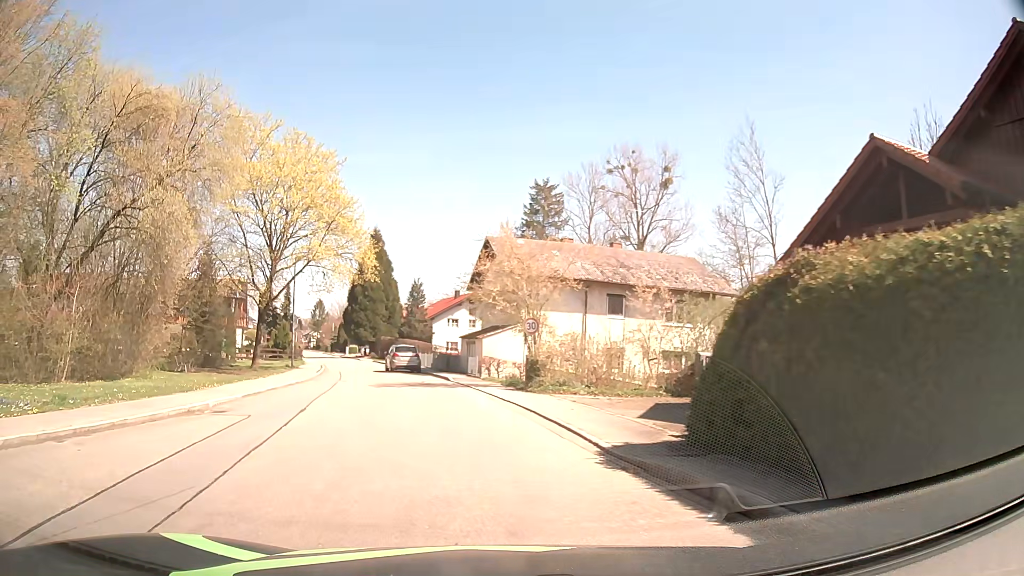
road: residential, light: Day
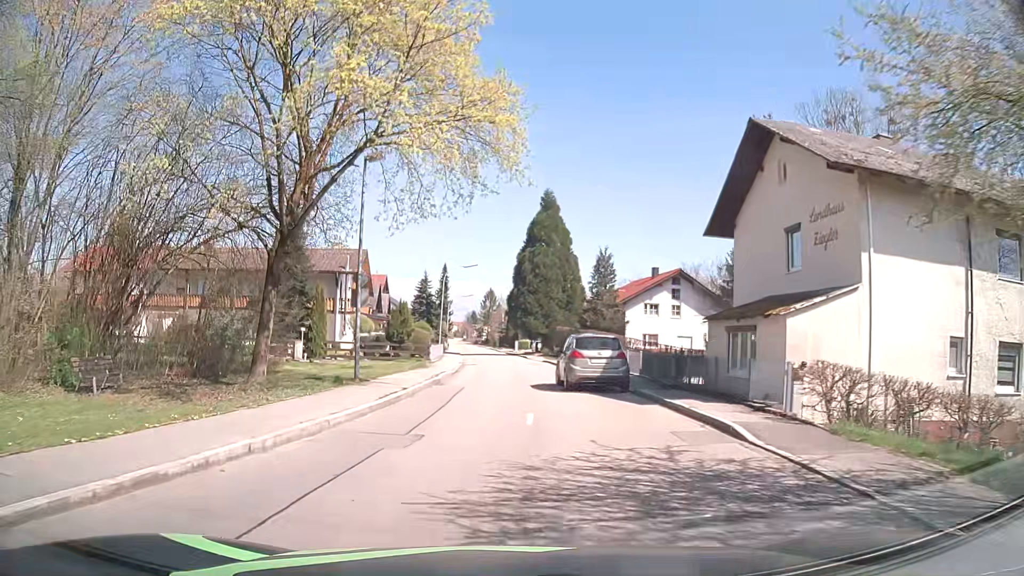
(-2.9, +20.1) m; -16°
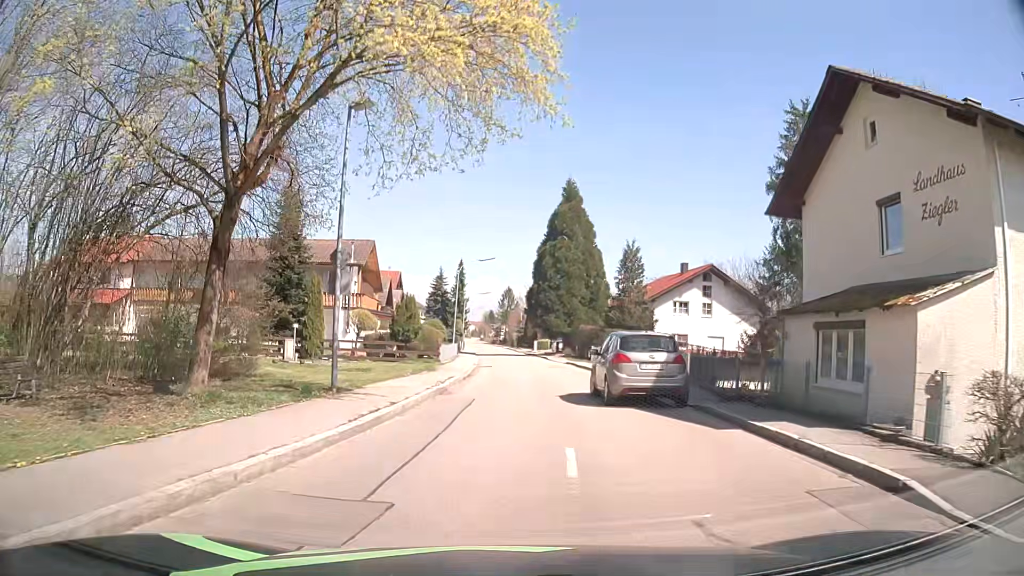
(-0.1, +4.3) m; -2°
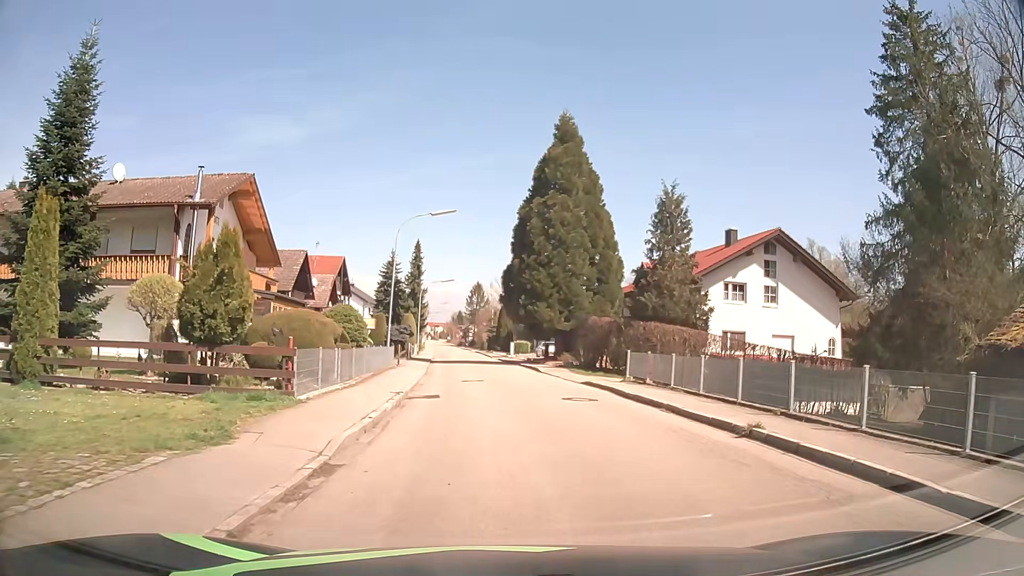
(+0.2, +20.0) m; +2°
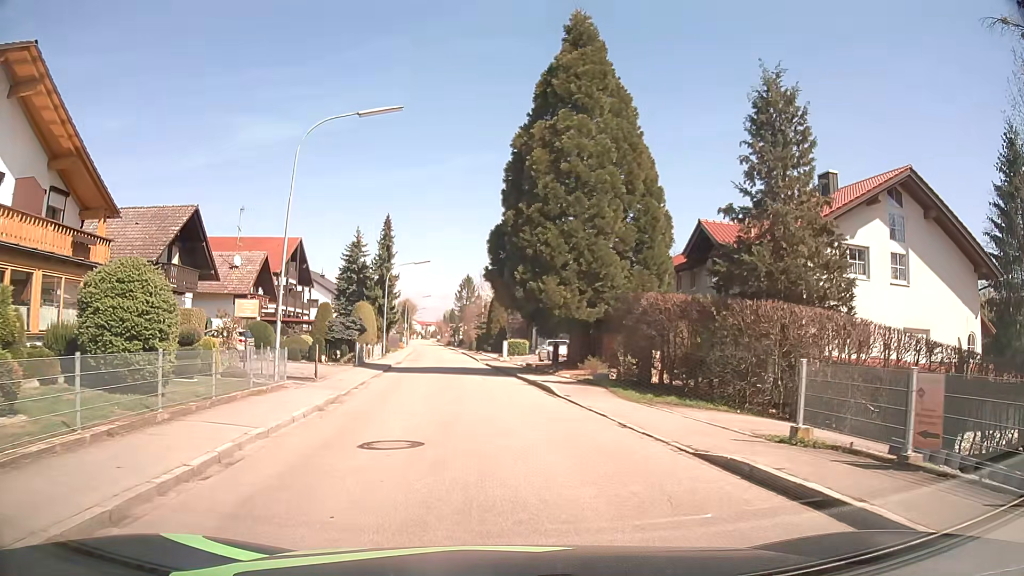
(+0.4, +15.3) m; +1°
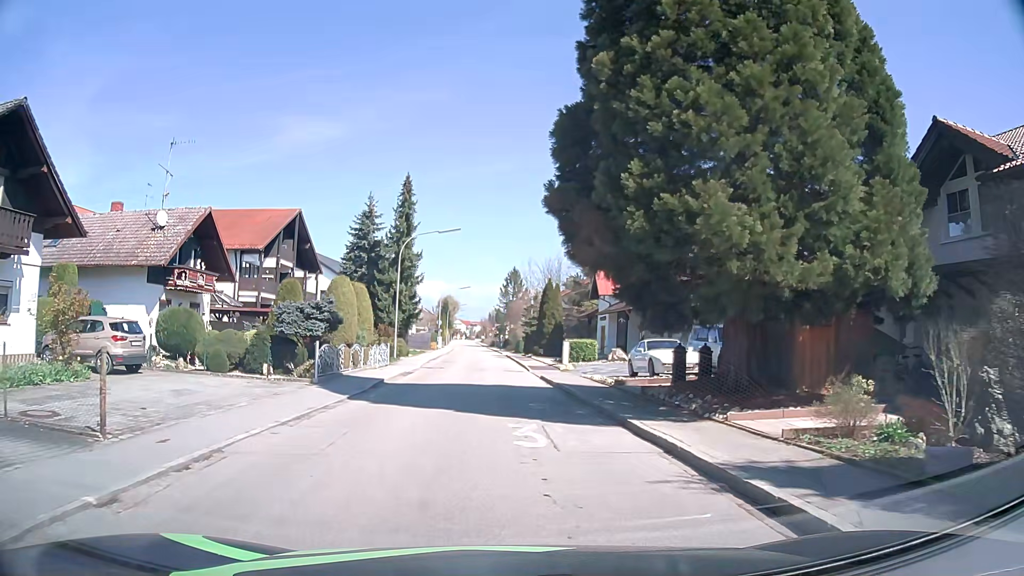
(-0.8, +15.3) m; -4°
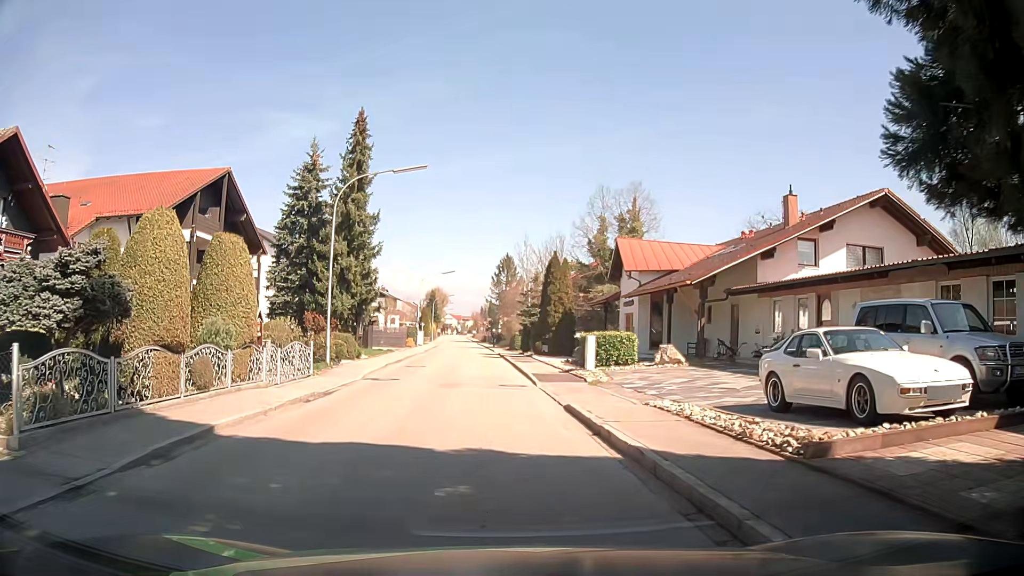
(0.0, +13.1) m; 0°
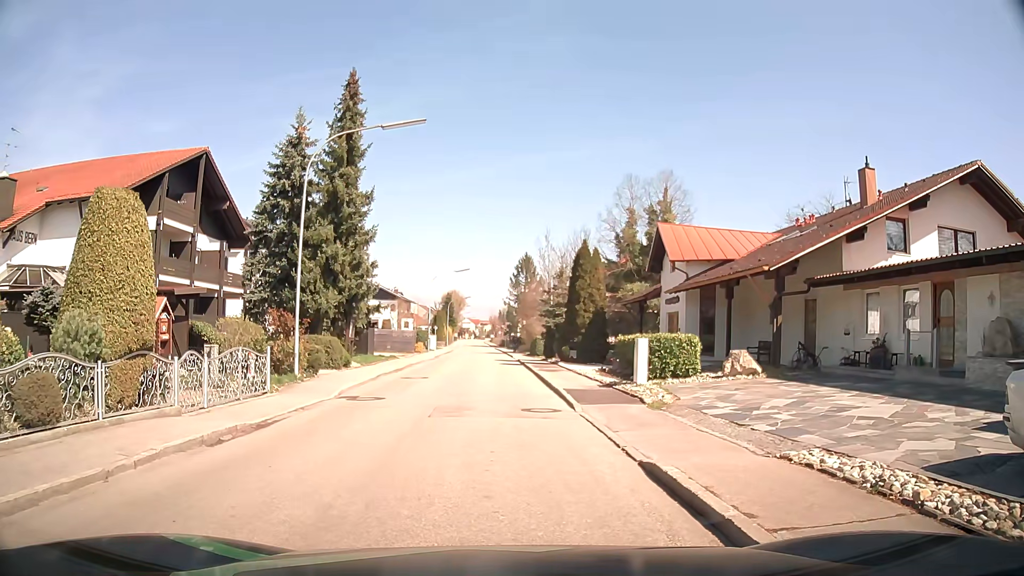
(0.0, +5.7) m; +1°
